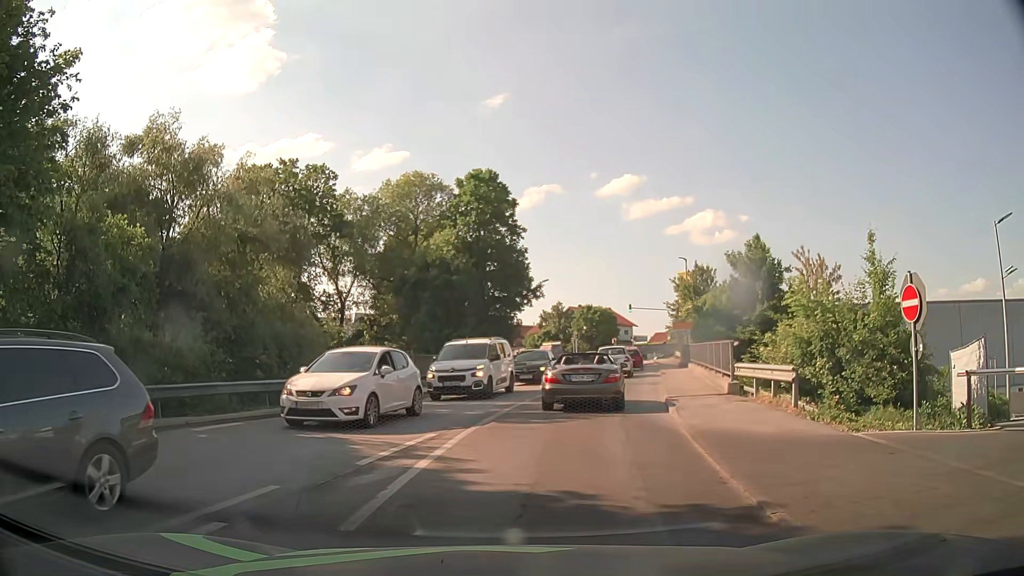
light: Day
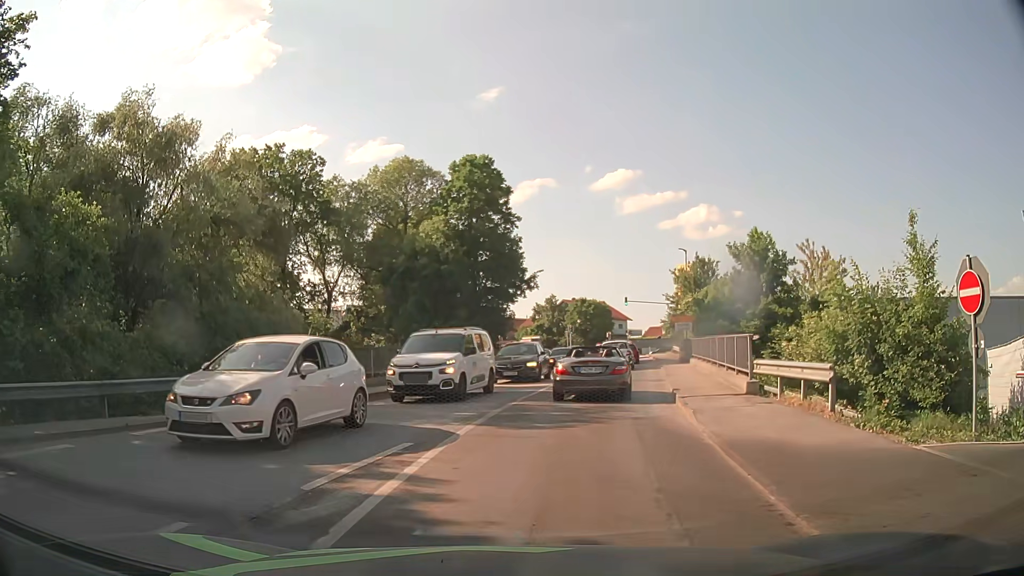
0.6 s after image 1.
(0.0, +2.0) m; +2°
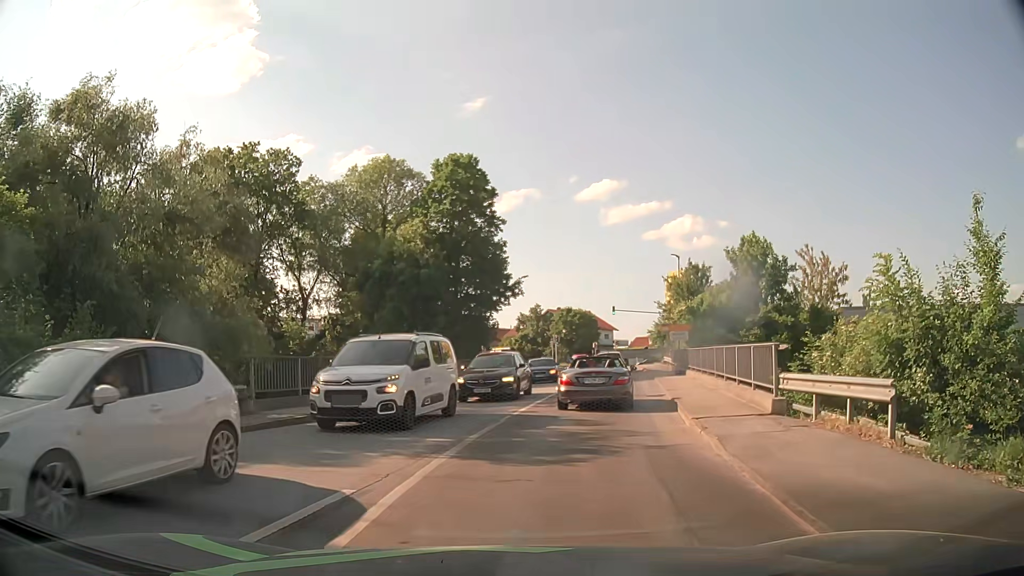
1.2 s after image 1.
(0.0, +2.6) m; +1°
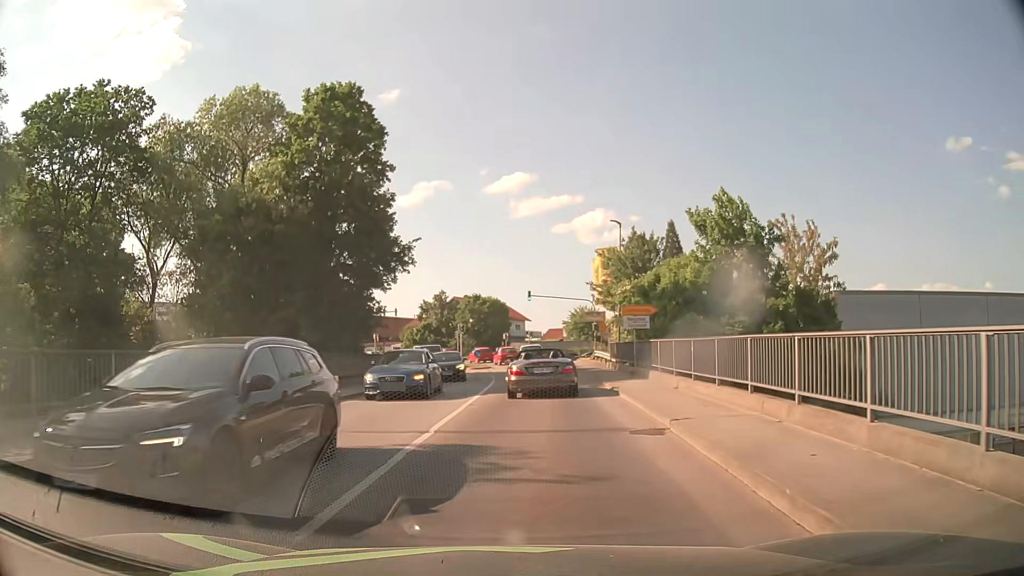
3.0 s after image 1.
(+0.7, +10.8) m; +7°
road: tertiary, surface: asphalt
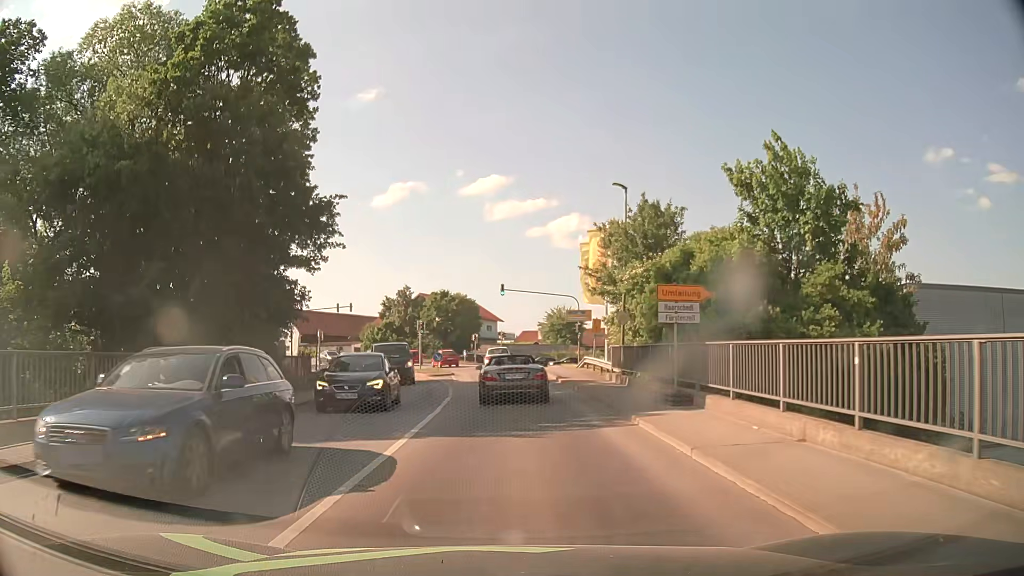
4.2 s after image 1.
(+0.3, +9.5) m; +2°
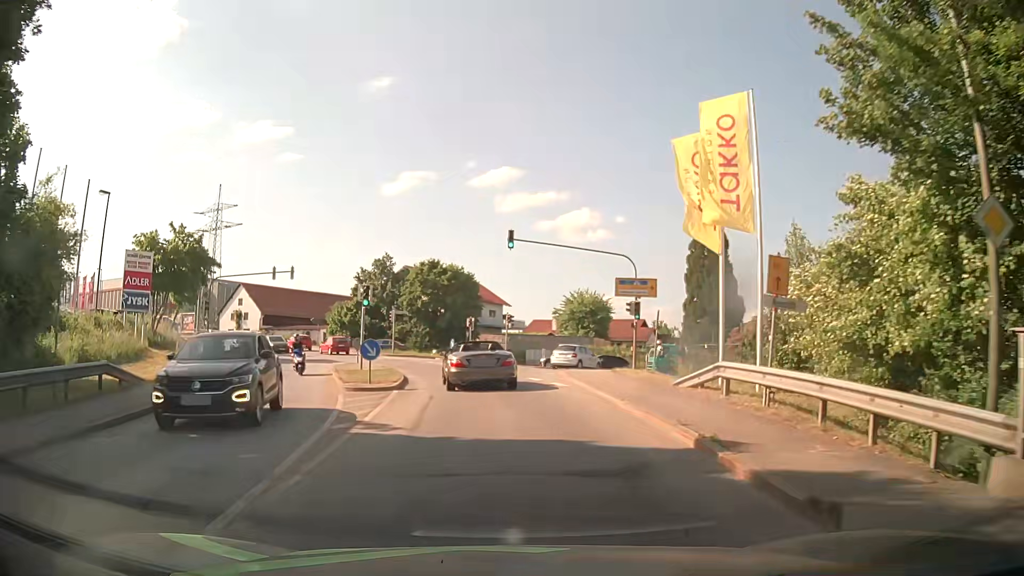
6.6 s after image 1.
(0.0, +21.3) m; 0°
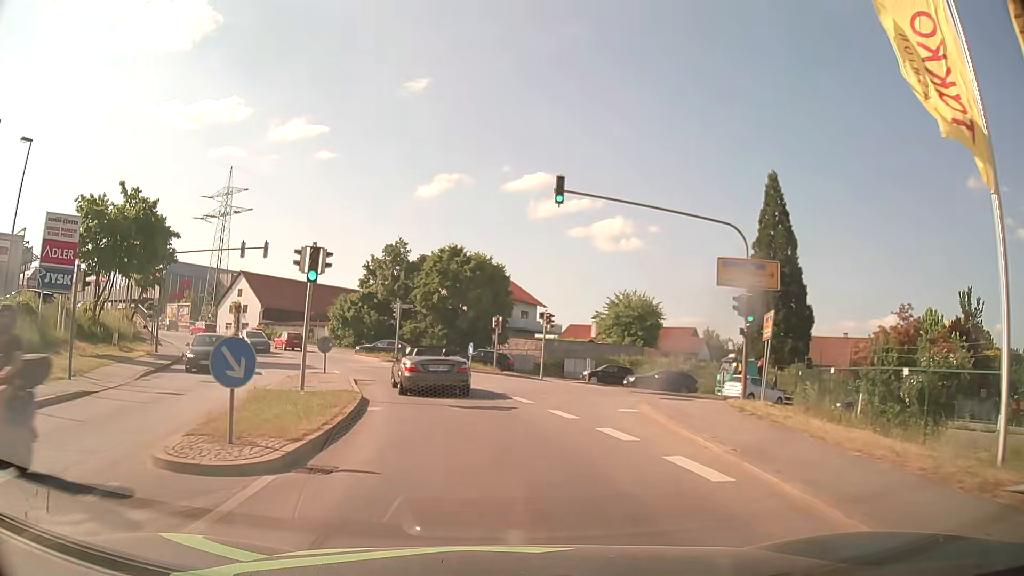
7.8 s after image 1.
(-0.3, +11.5) m; -3°
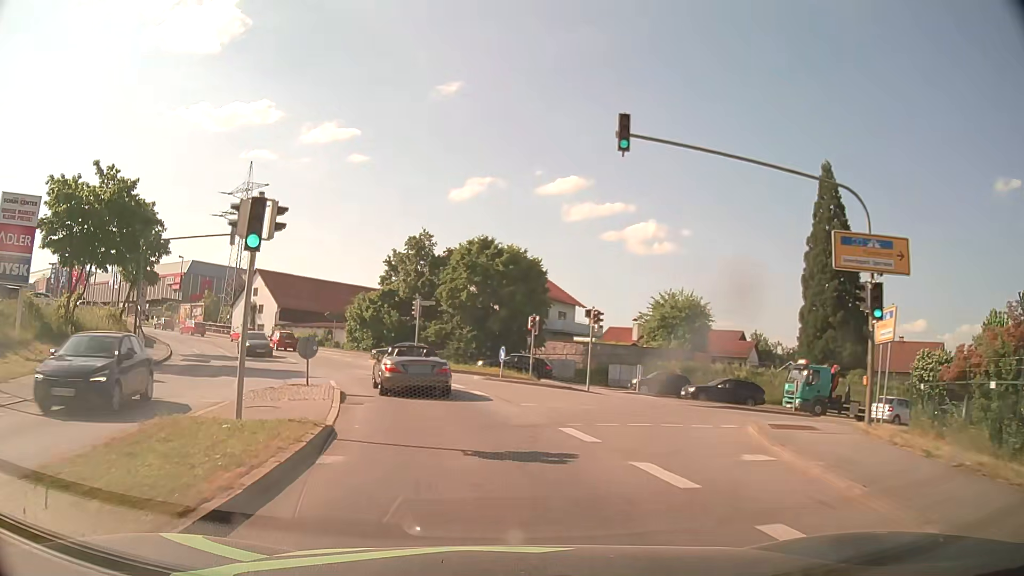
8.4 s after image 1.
(-0.1, +5.9) m; -2°
(-1, +10) (-2, +20) (-6, +29) (-10, +38) (-15, +47) (-21, +55) (-28, +62) (-35, +69) (-43, +75) (-51, +81) m
